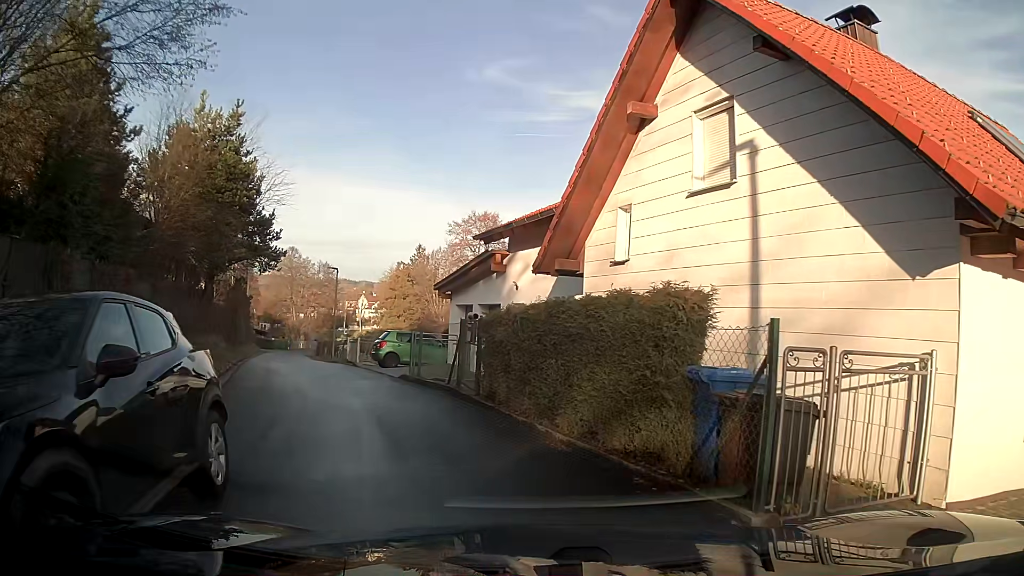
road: residential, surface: asphalt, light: Day
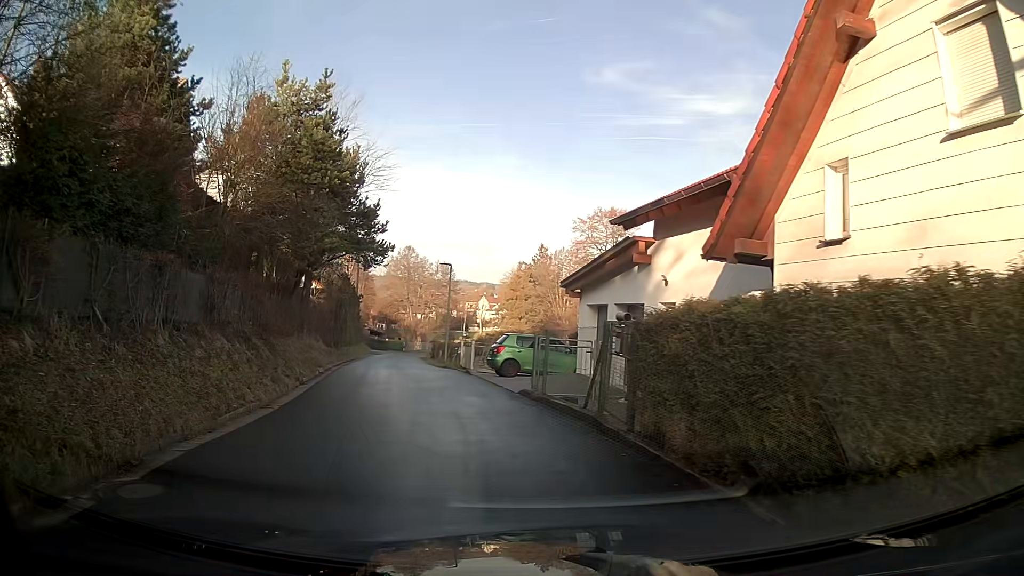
(-0.3, +3.6) m; -10°
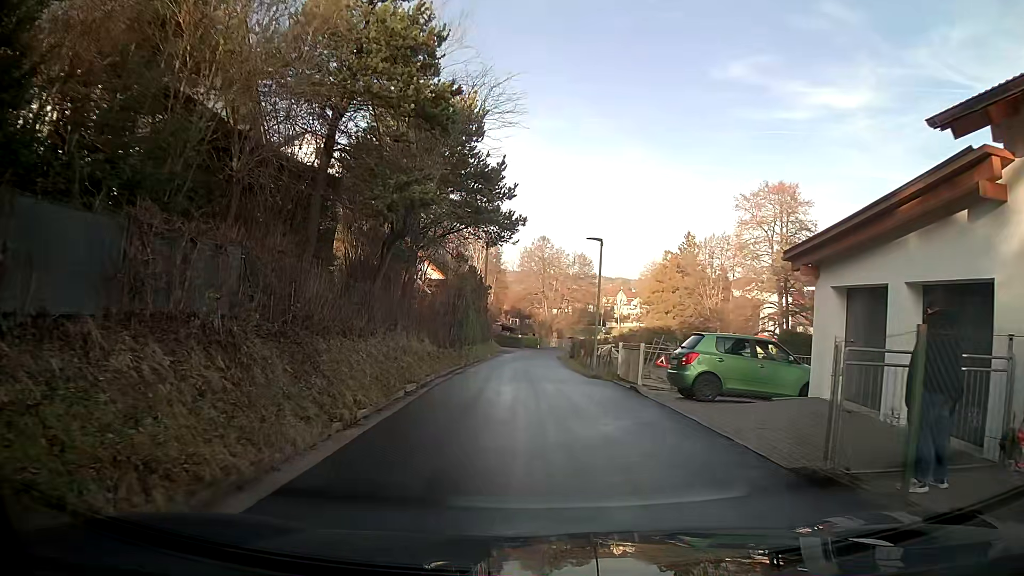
(-1.0, +8.4) m; -9°
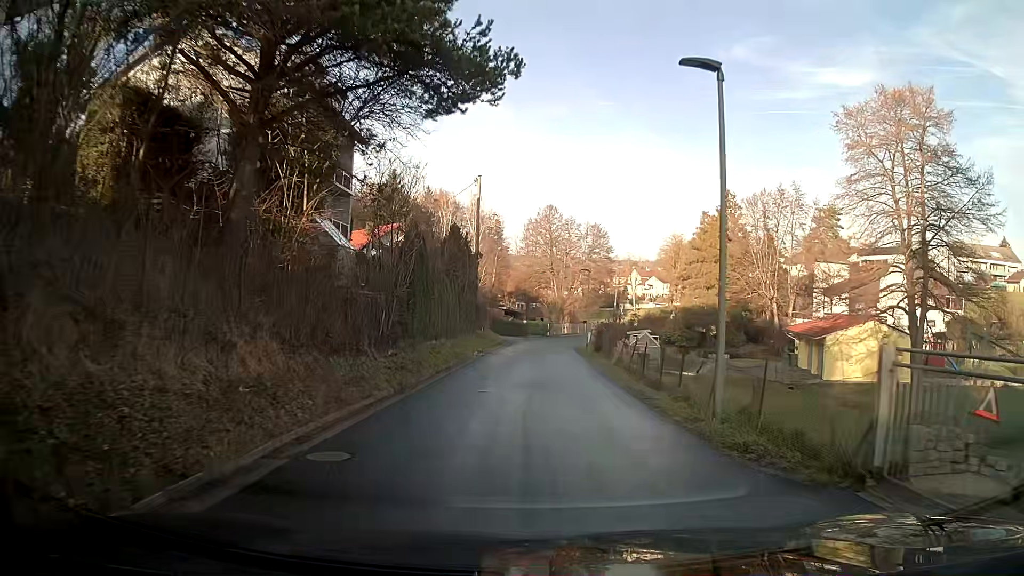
(0.0, +16.5) m; 0°
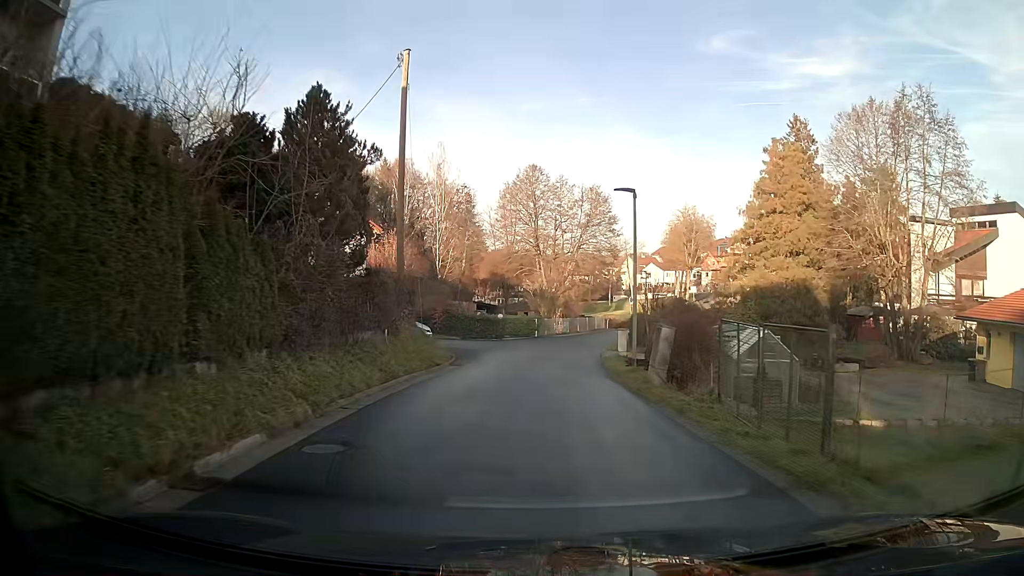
(+0.1, +24.7) m; +1°
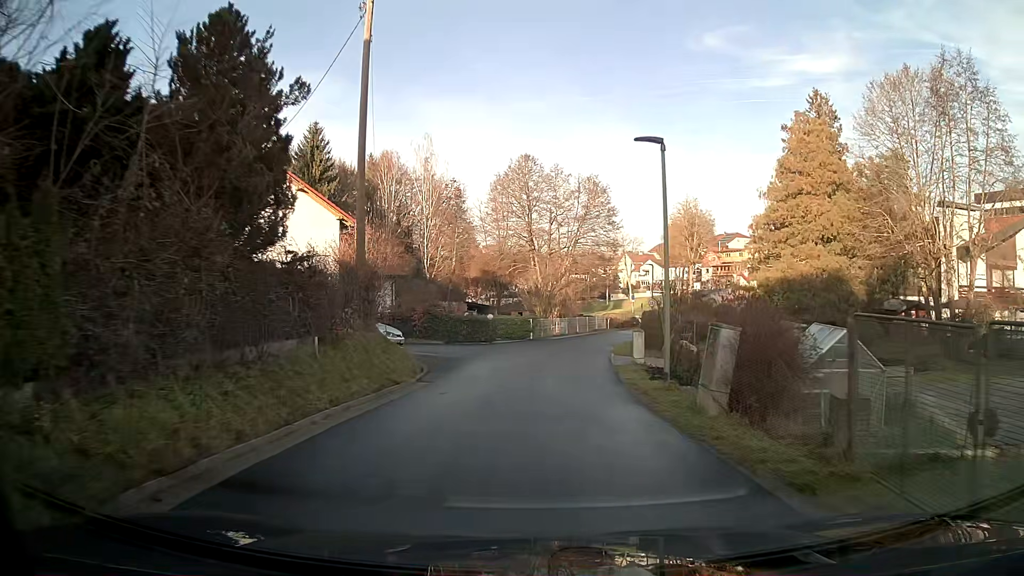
(0.0, +5.3) m; 0°
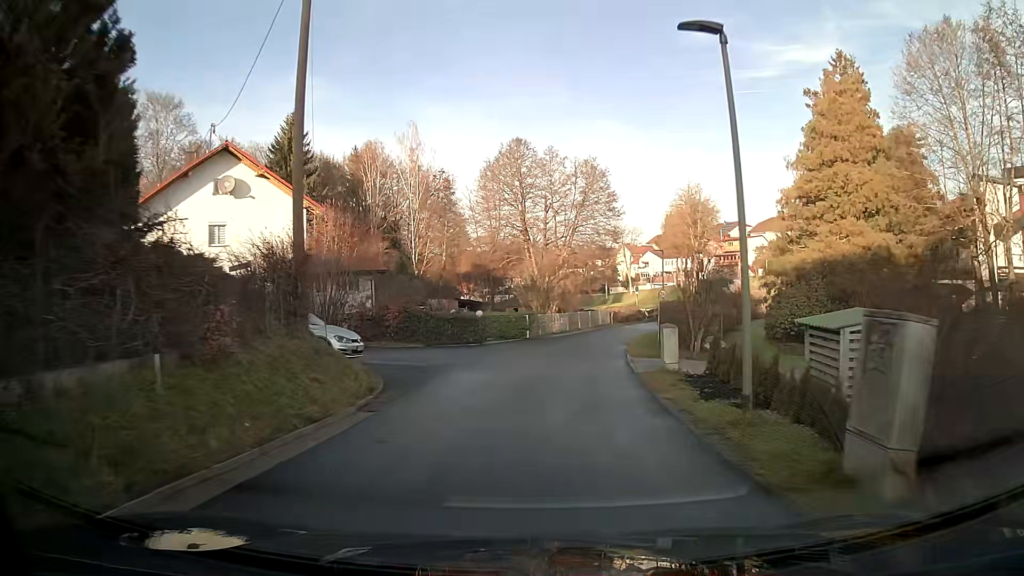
(0.0, +5.4) m; 0°
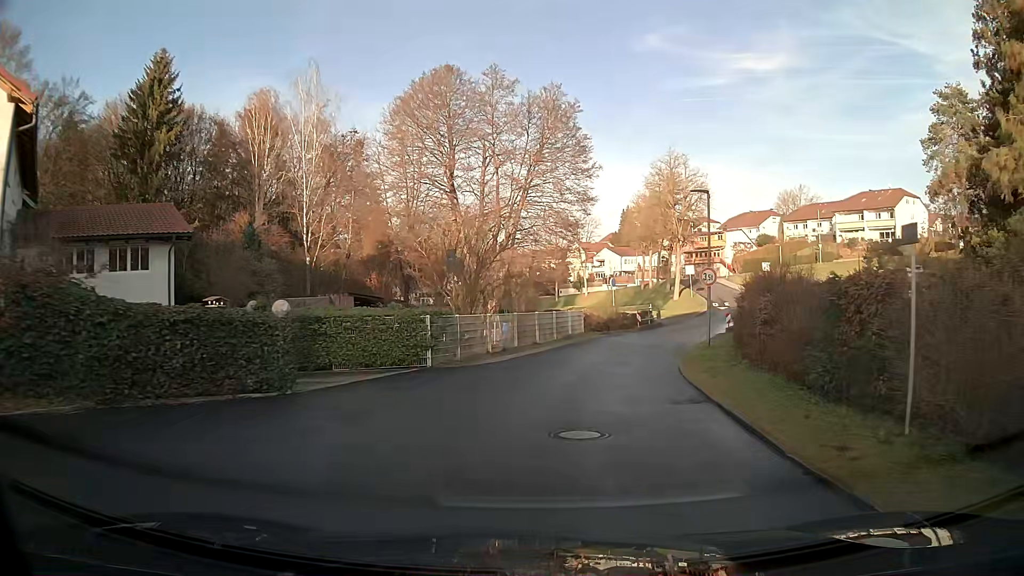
(+0.9, +21.3) m; +6°
(0, +10) (+2, +20) (+5, +29) (+9, +39) (+13, +48) (+16, +57) (+18, +67) (+19, +77) (+20, +87) (+25, +96) m
